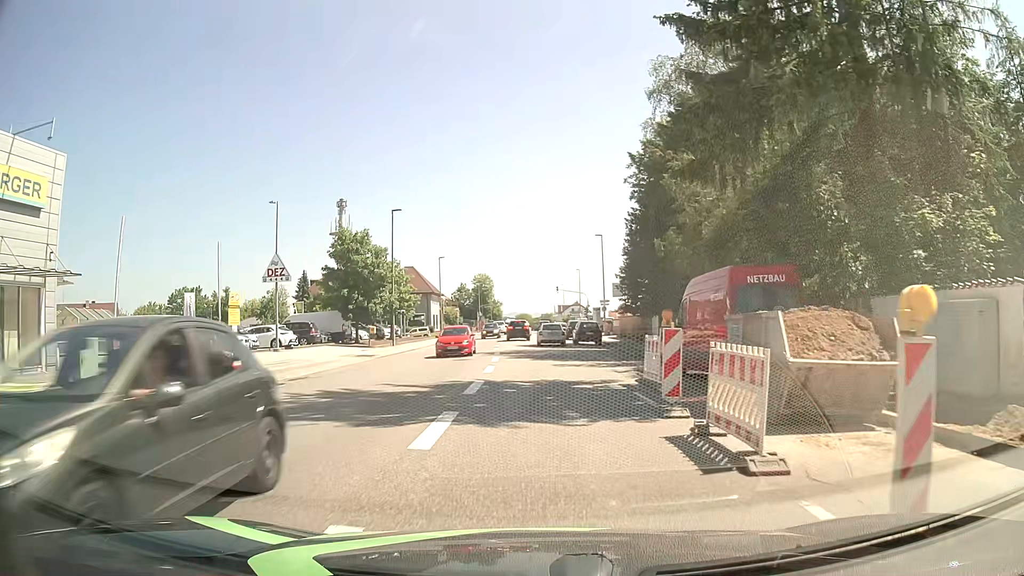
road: tertiary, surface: asphalt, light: Day
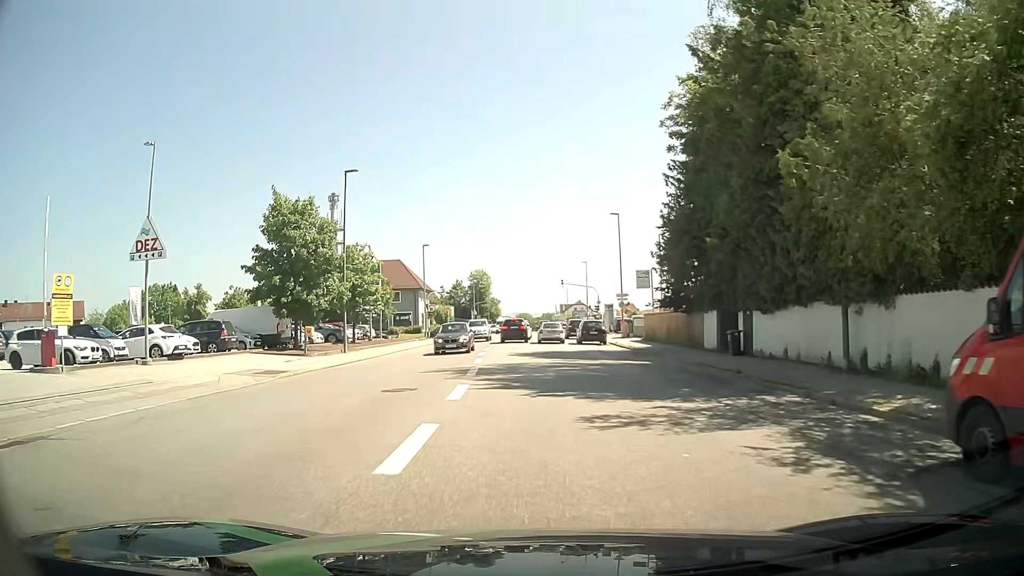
(0.0, +13.4) m; 0°
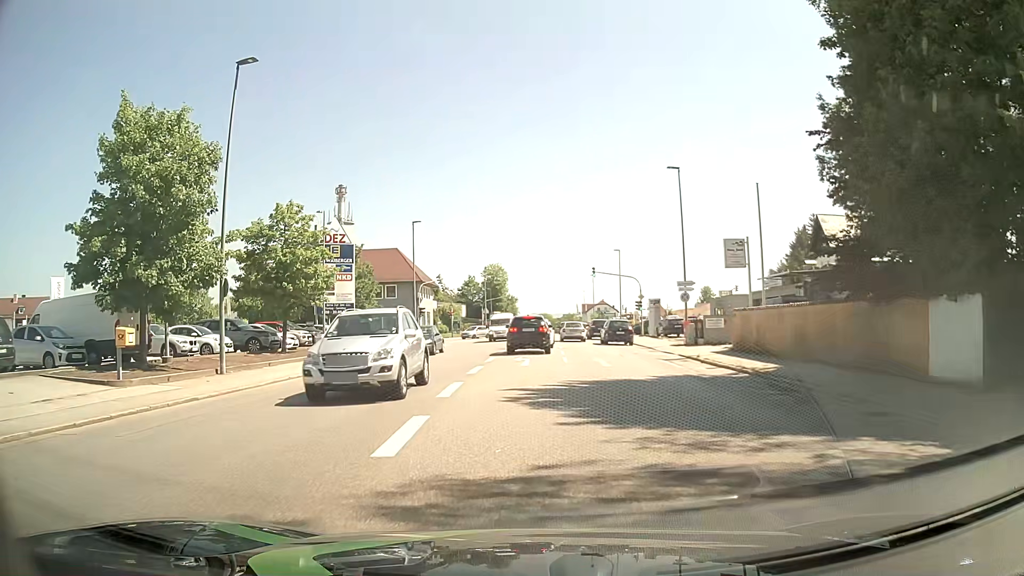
(-0.4, +17.2) m; -2°
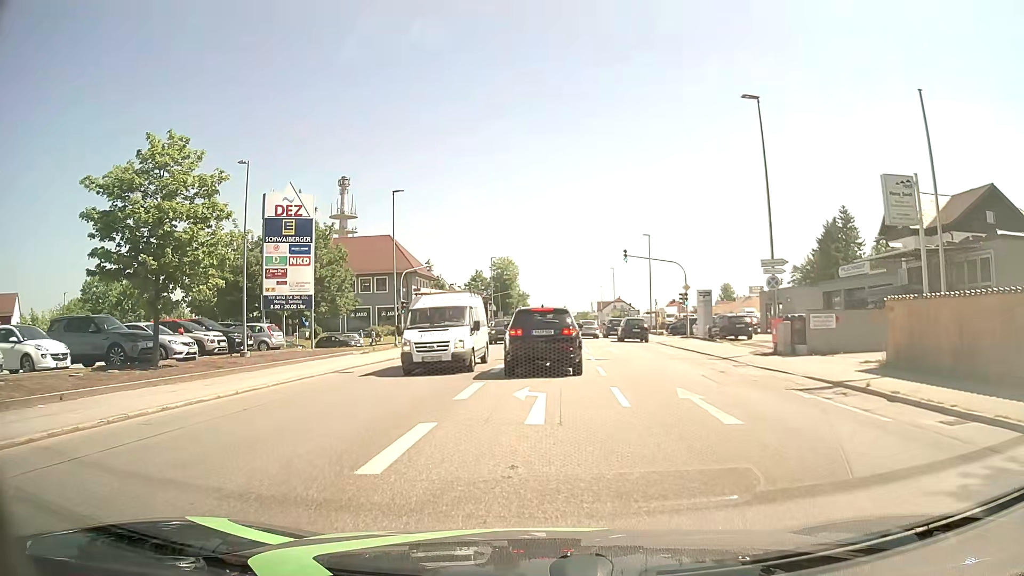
(-0.1, +12.6) m; -2°
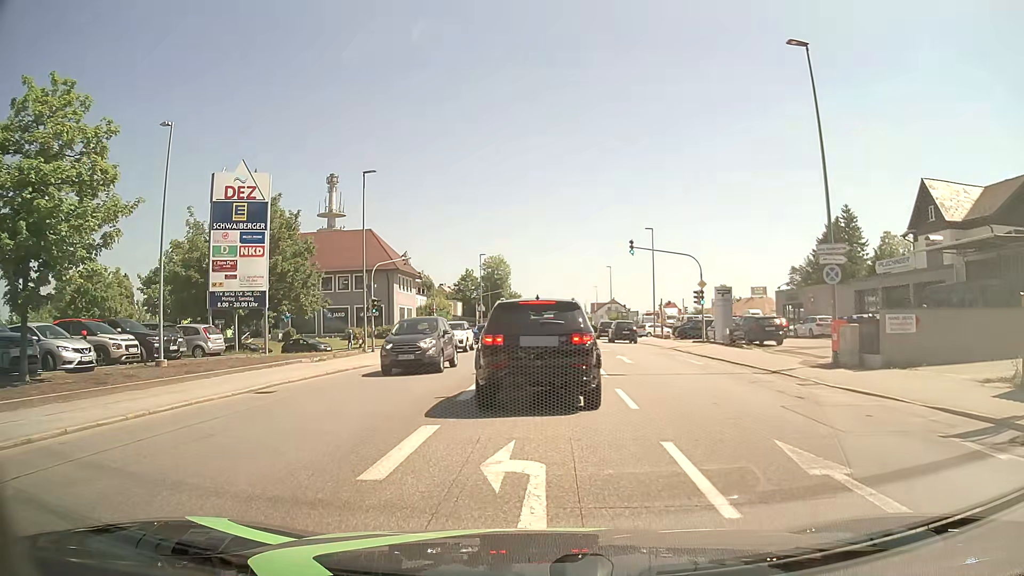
(+0.1, +6.1) m; +1°
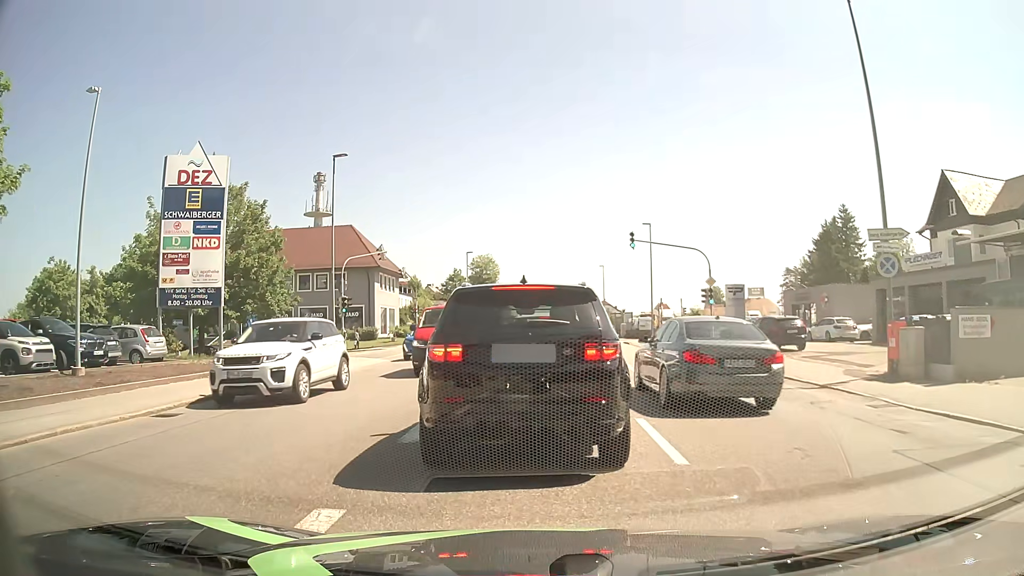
(0.0, +4.0) m; +3°
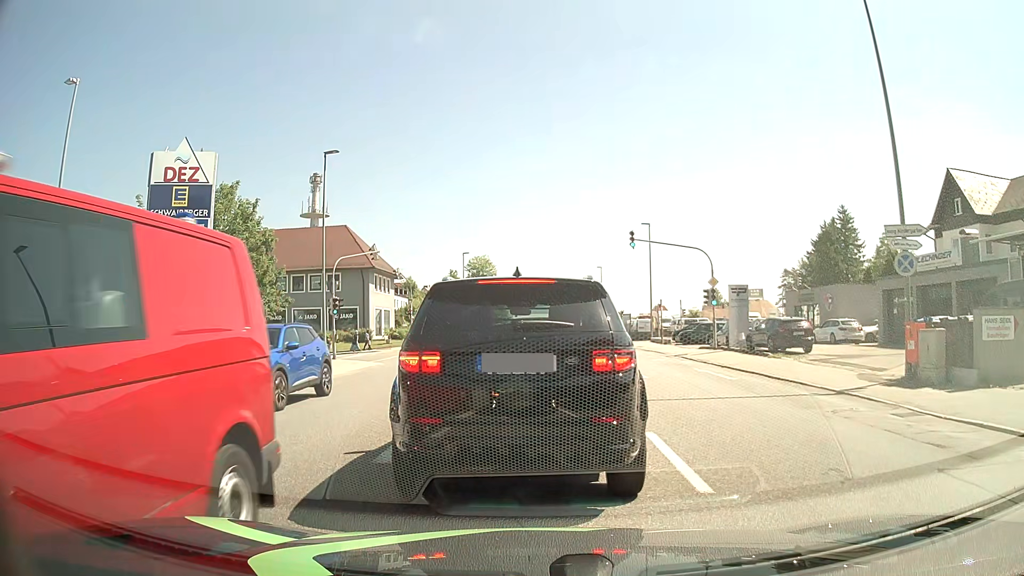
(0.0, +1.1) m; 0°
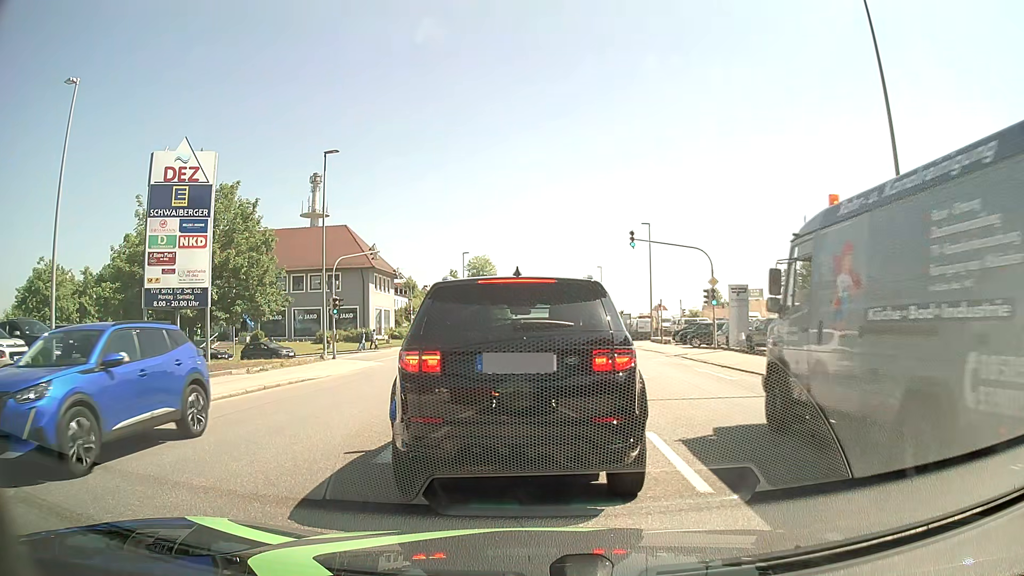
(0.0, 0.0) m; 0°
